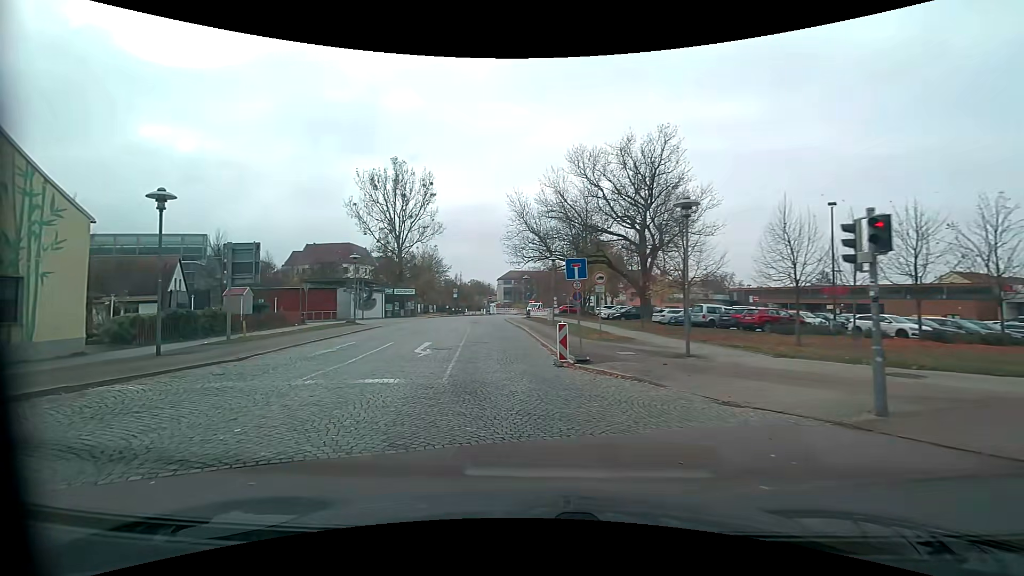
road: residential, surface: sett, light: Day
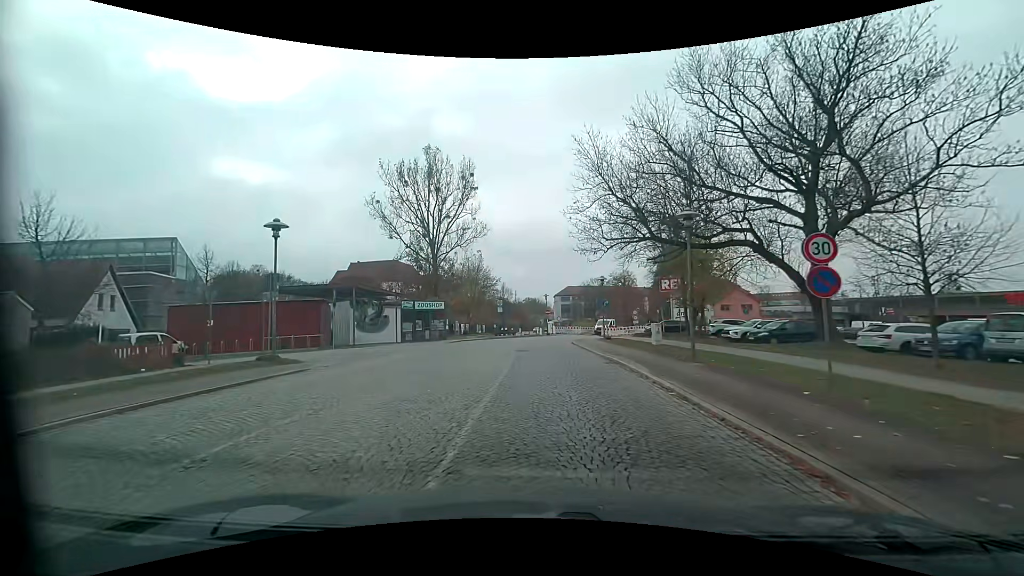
(-1.7, +18.5) m; -7°
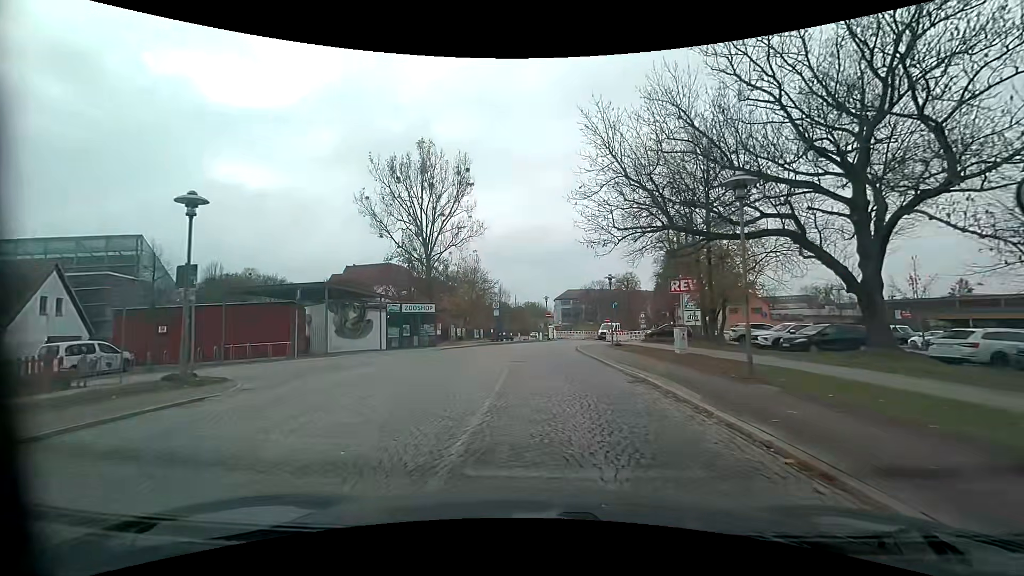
(0.0, +4.3) m; +1°
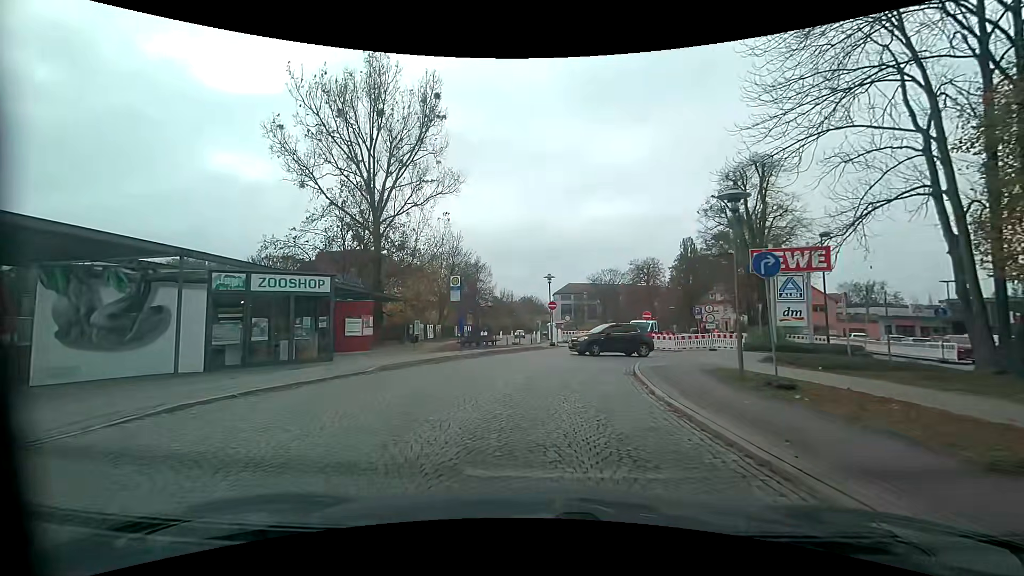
(-0.2, +21.2) m; -2°
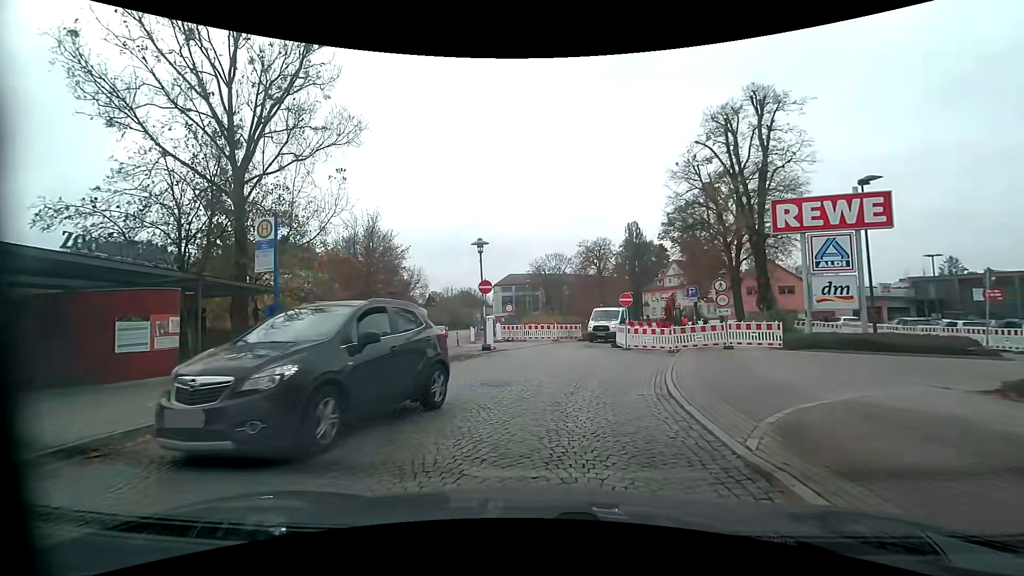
(+0.8, +11.8) m; +8°
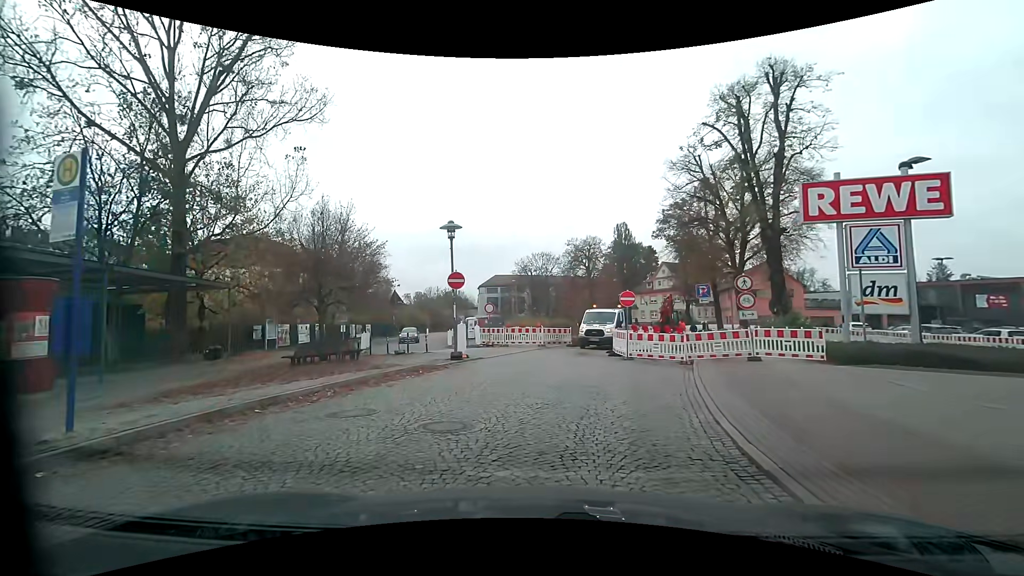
(+0.1, +4.0) m; +2°
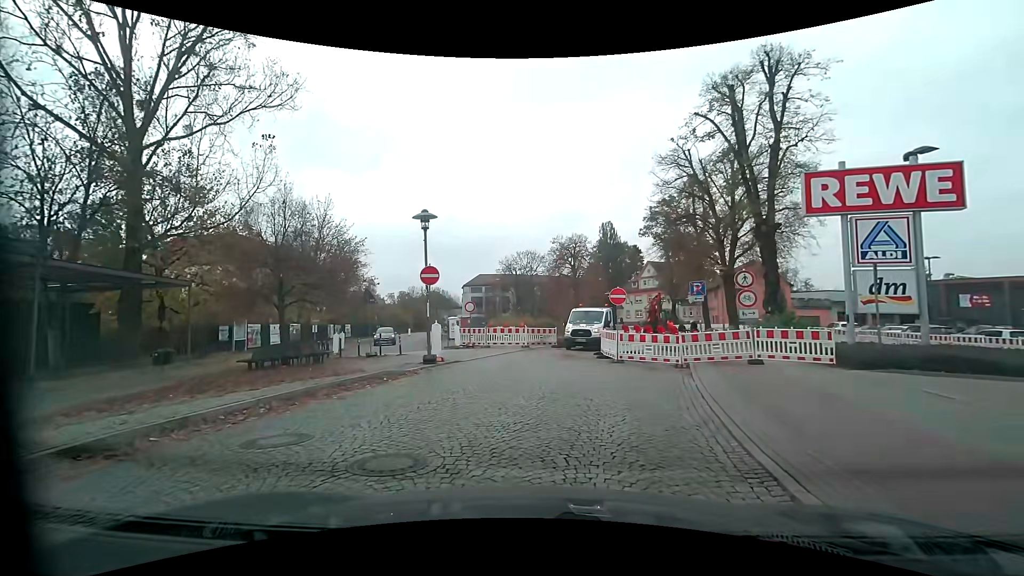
(0.0, +1.6) m; 0°
